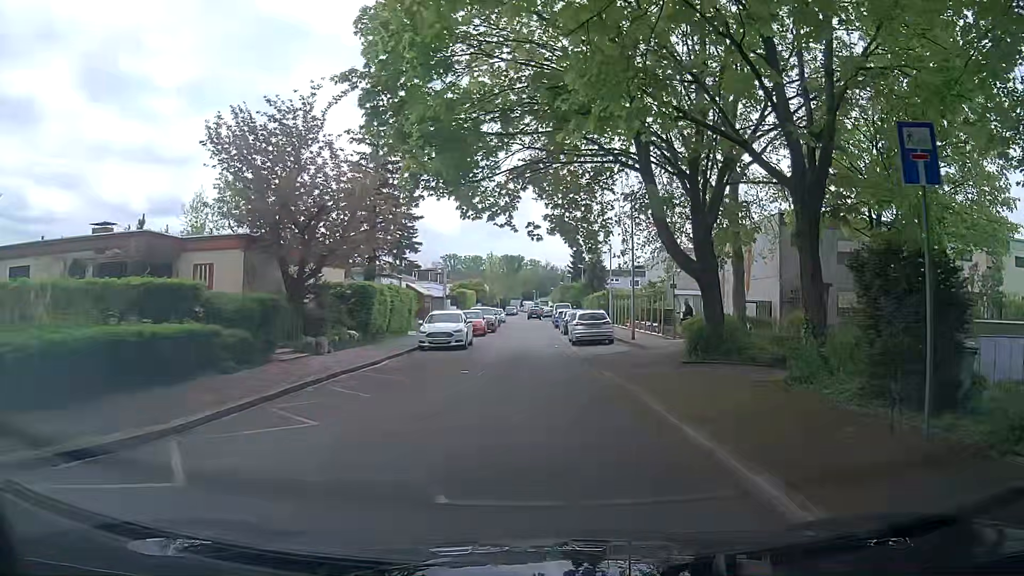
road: residential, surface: asphalt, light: Day
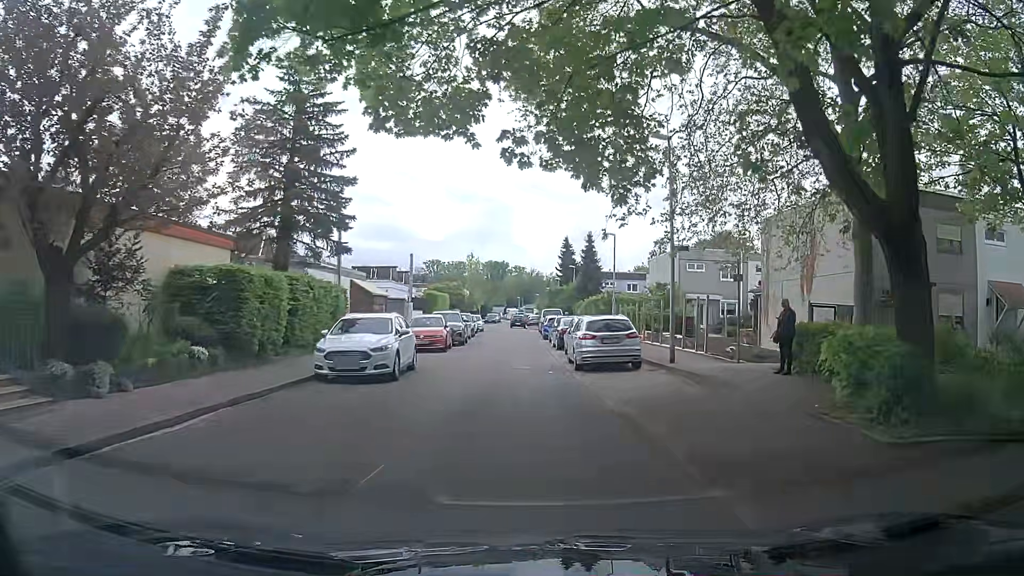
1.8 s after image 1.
(-0.2, +10.9) m; 0°
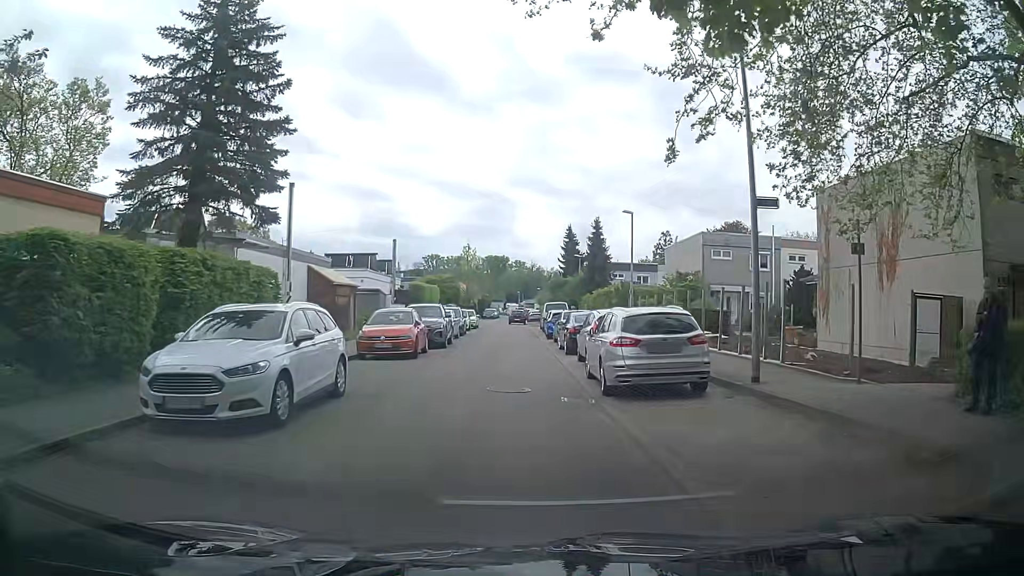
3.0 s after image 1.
(0.0, +6.9) m; -1°
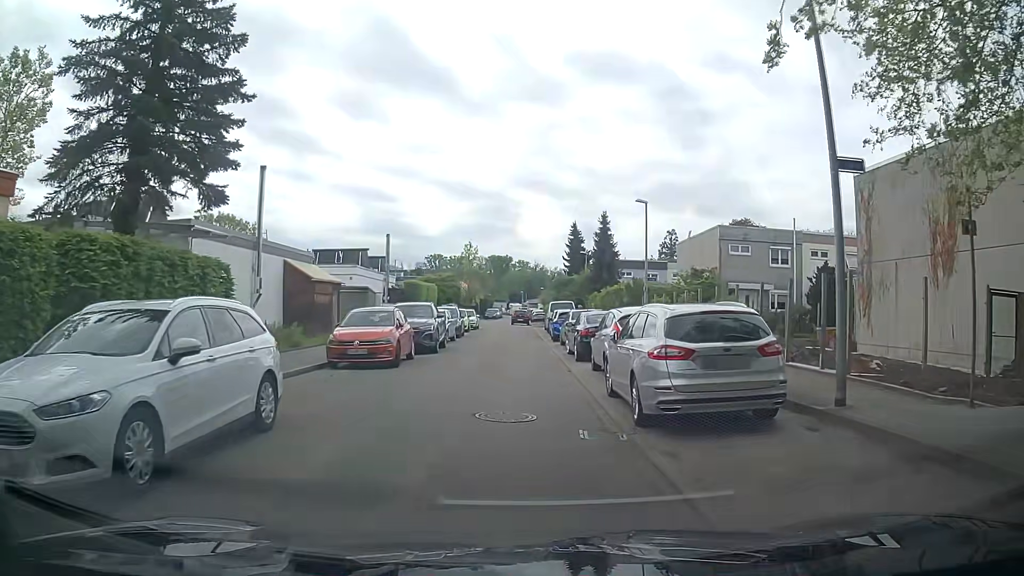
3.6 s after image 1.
(+0.1, +3.2) m; 0°
